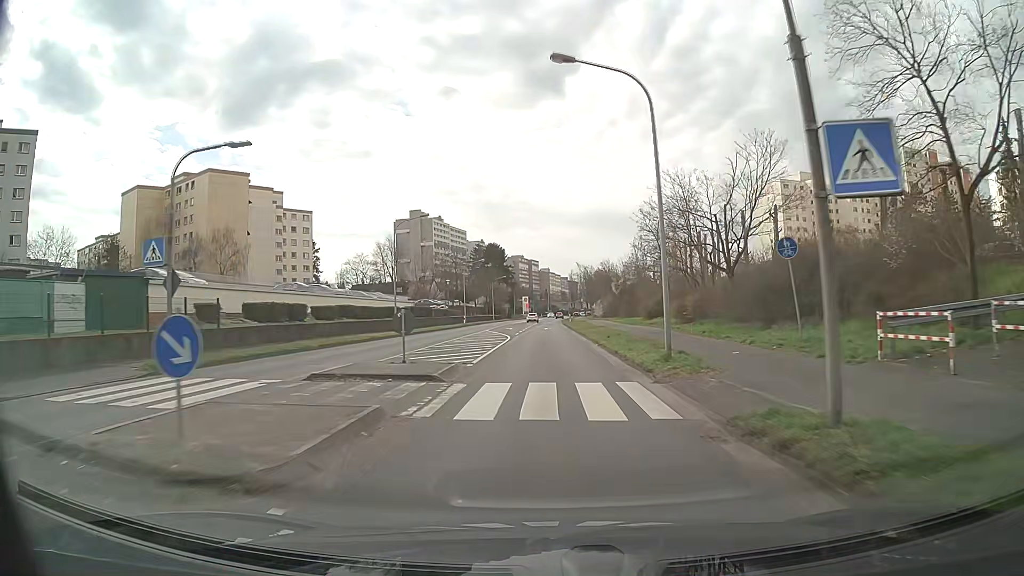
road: secondary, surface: asphalt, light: Day
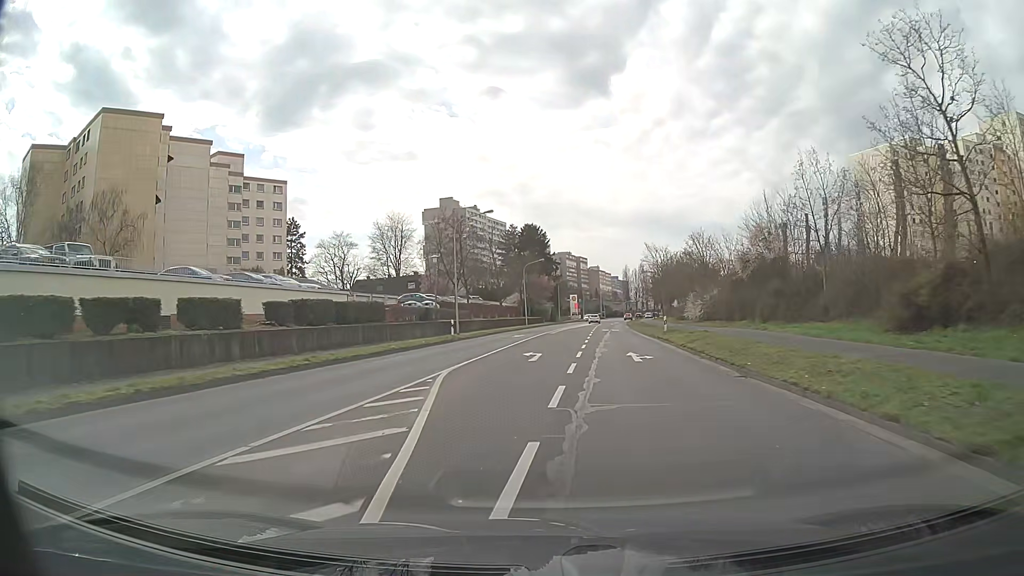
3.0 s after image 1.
(-0.9, +39.7) m; -4°
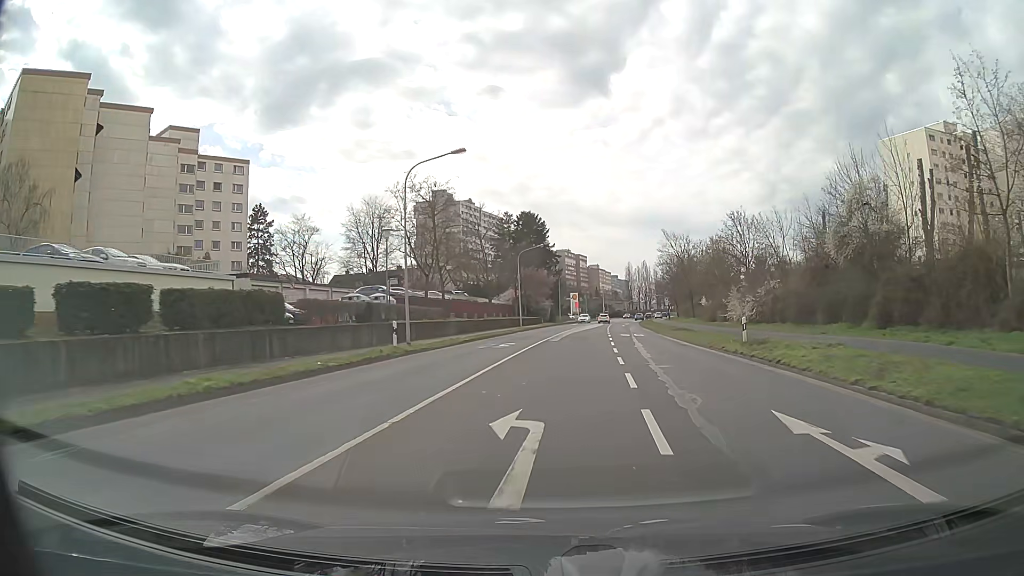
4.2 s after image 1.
(-0.1, +15.5) m; 0°
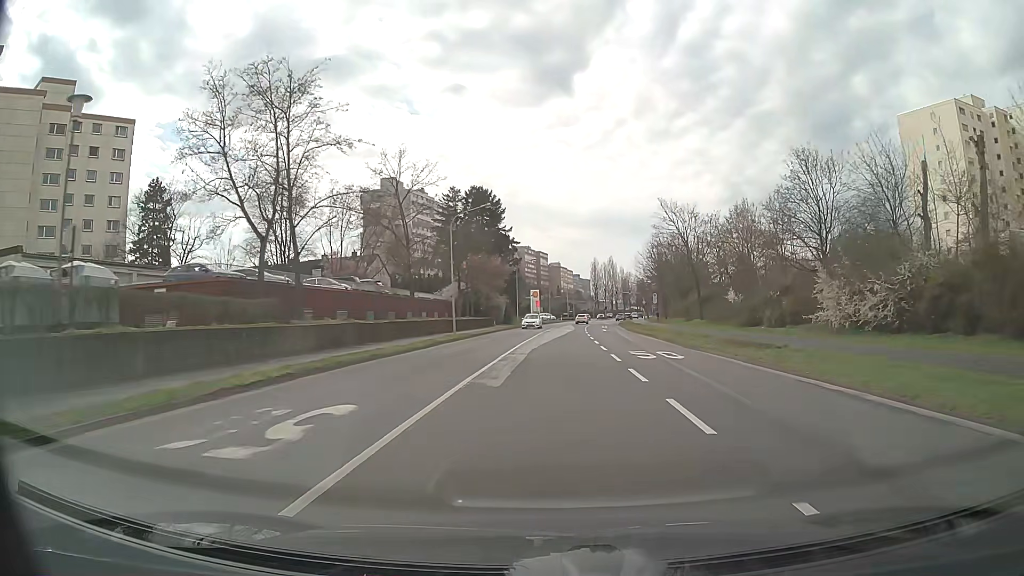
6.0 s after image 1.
(+0.8, +23.0) m; +4°
(0, +10) (0, +20) (+1, +30) (+1, +40) (+1, +50) (+2, +60) (+3, +70) (+4, +80) (+4, +90) (+6, +100) m
